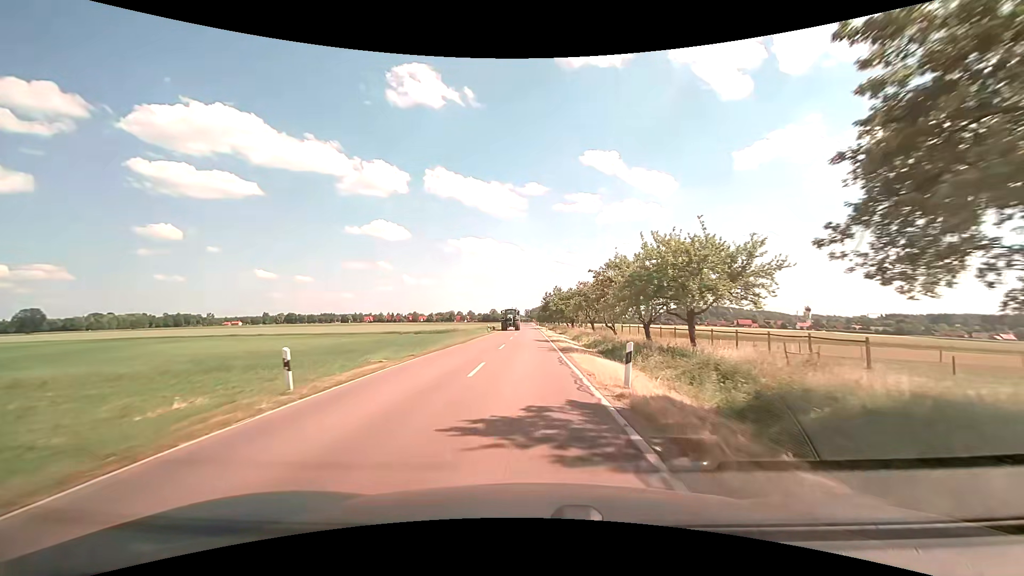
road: tertiary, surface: asphalt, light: Day
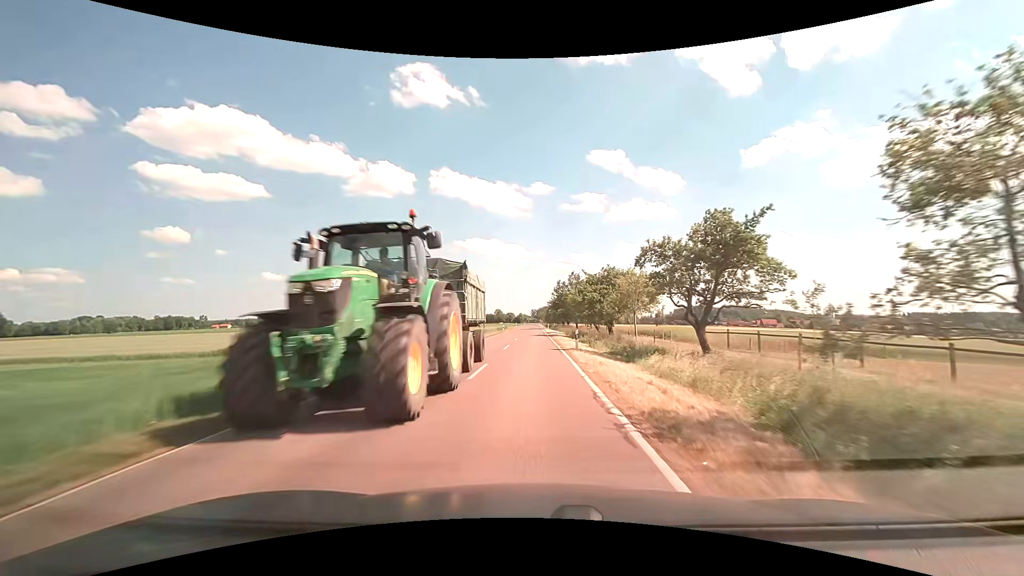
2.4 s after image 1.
(-0.3, +37.0) m; -1°
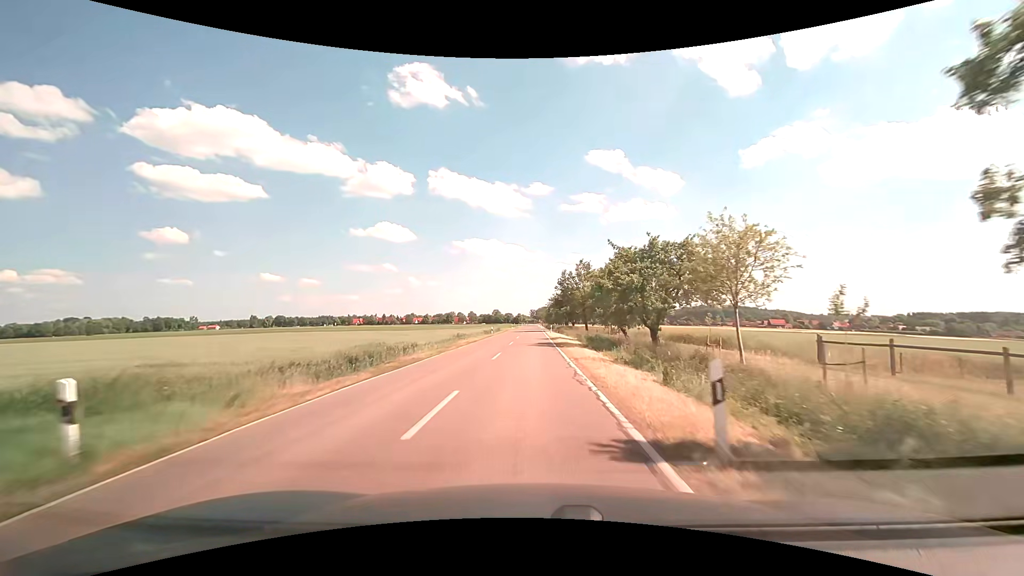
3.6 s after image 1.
(-0.1, +18.5) m; 0°
(0, +10) (0, +20) (0, +30) (0, +40) (0, +50) (0, +60) (0, +70) (0, +80) (0, +90) (-1, +100) m
